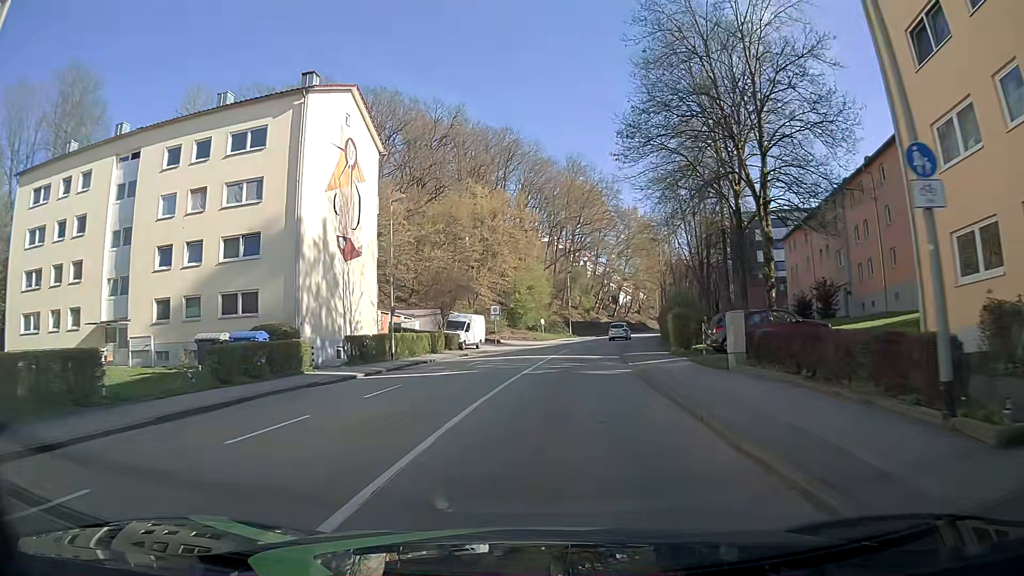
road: tertiary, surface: asphalt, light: Day
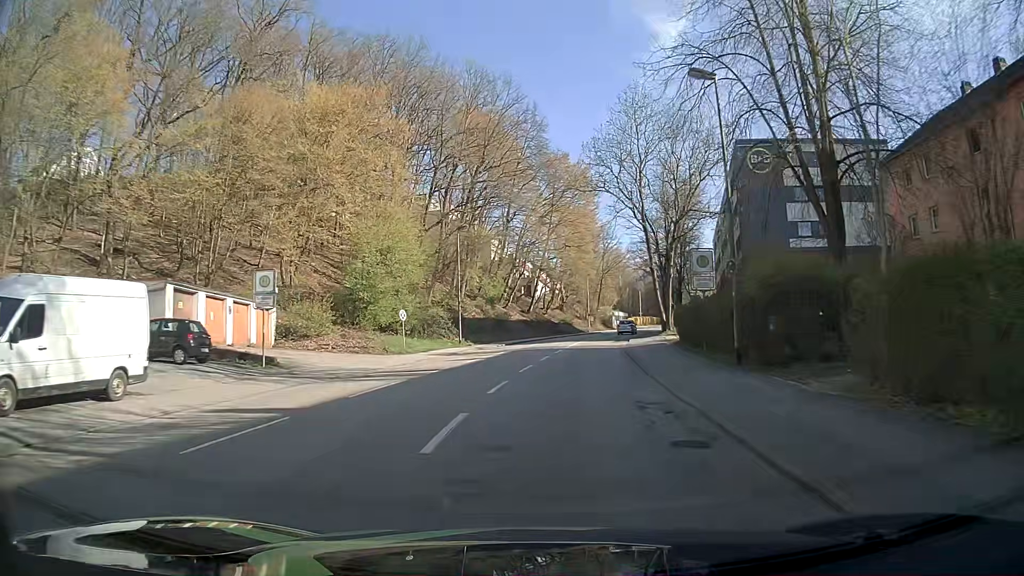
(+2.8, +37.4) m; +9°
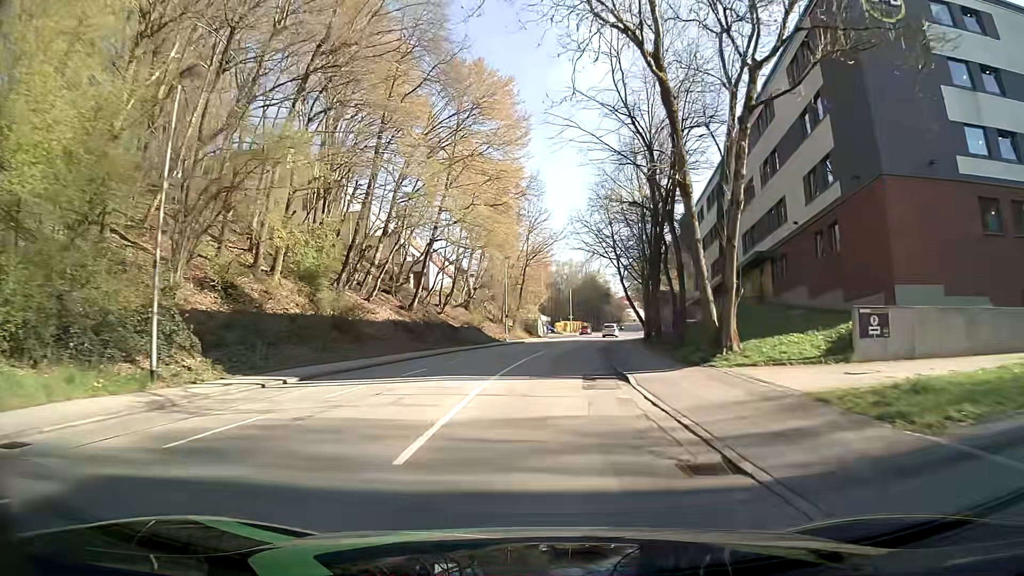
(+1.8, +30.3) m; +7°
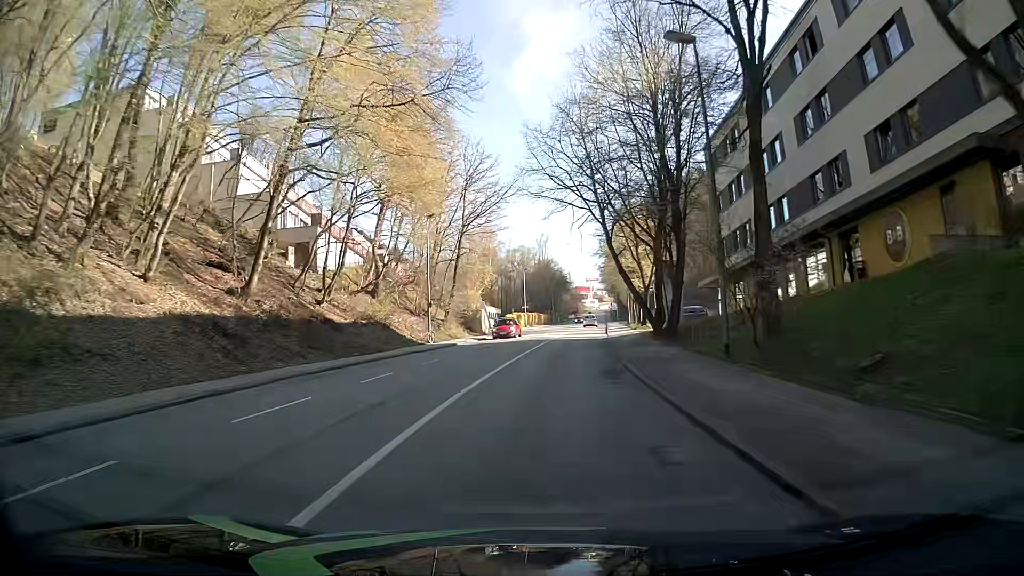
(+0.8, +22.8) m; +4°
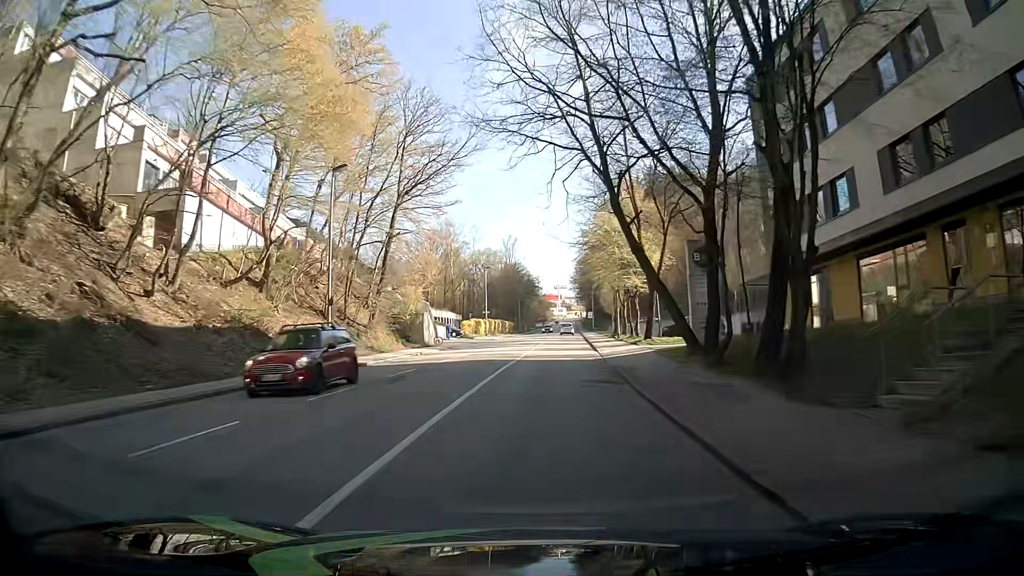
(+0.4, +15.2) m; +3°
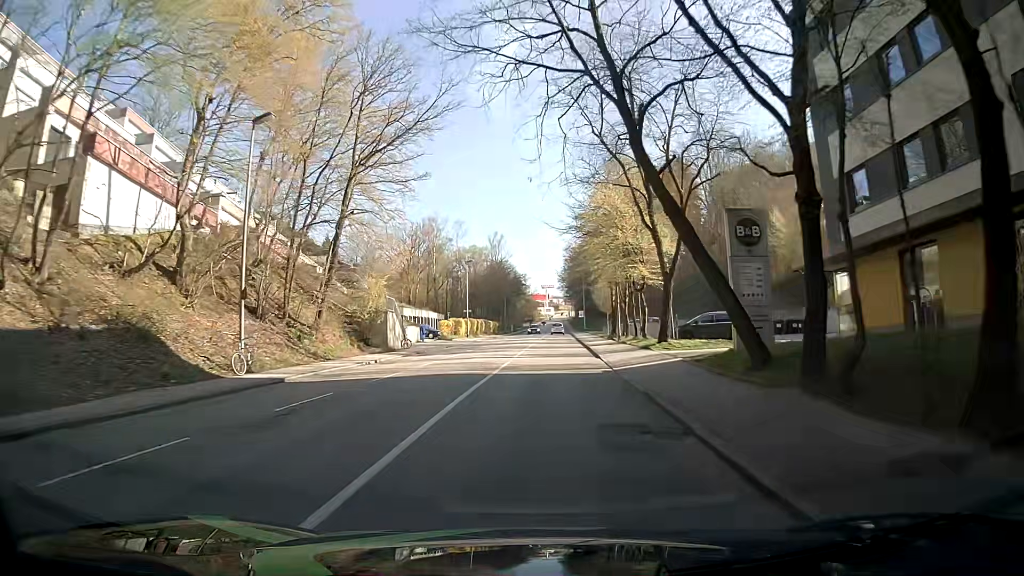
(+0.1, +7.6) m; +1°
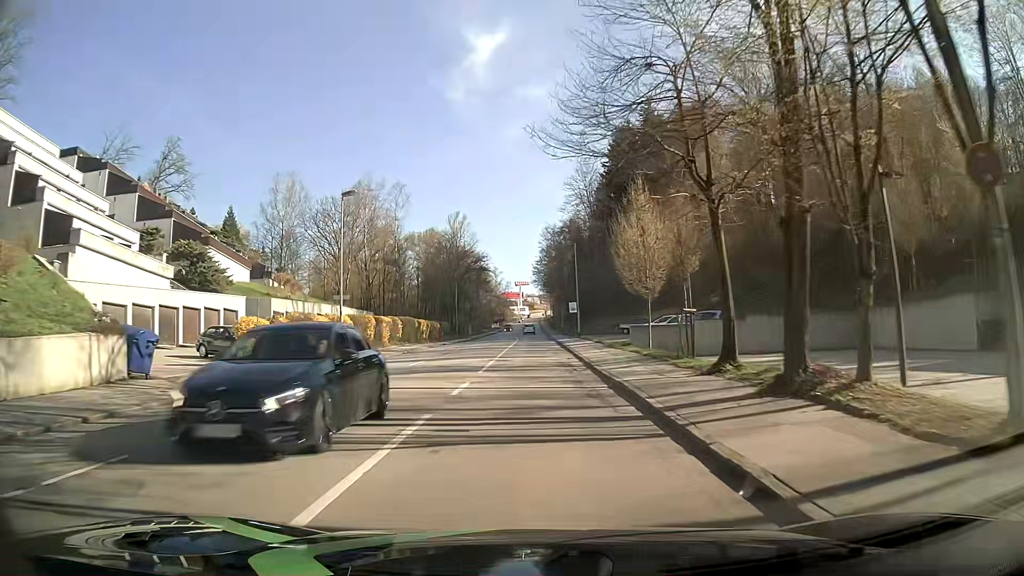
(+1.2, +38.0) m; +3°
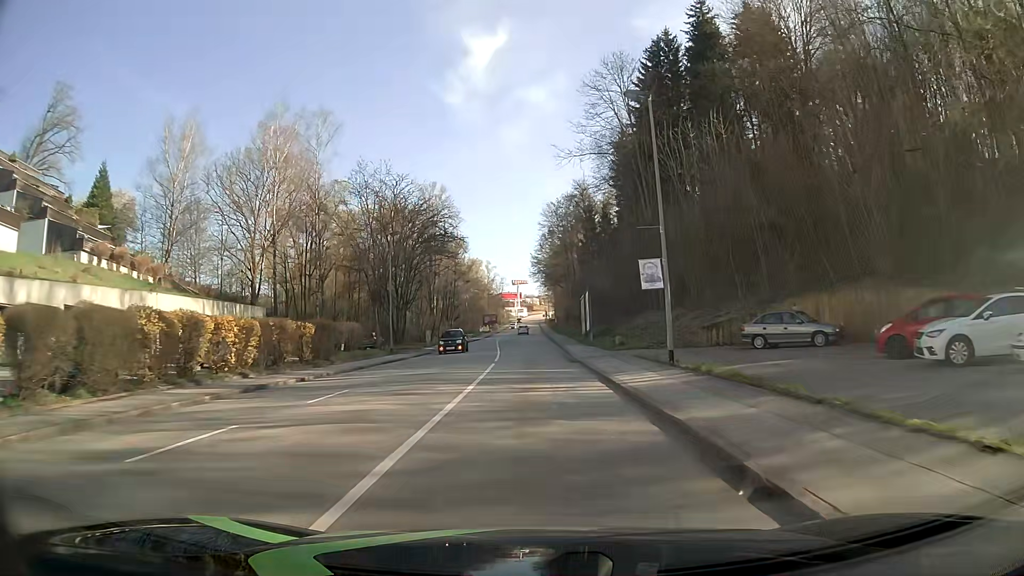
(-0.3, +38.0) m; 0°
(0, +10) (0, +20) (0, +30) (0, +40) (0, +50) (0, +60) (0, +70) (0, +80) (0, +90) (0, +100) m
